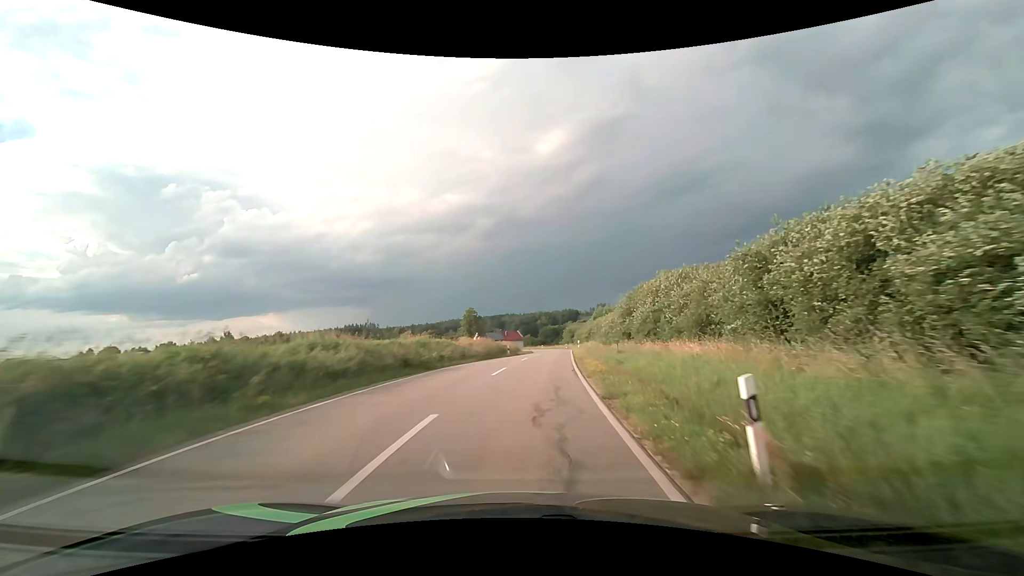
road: tertiary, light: Day
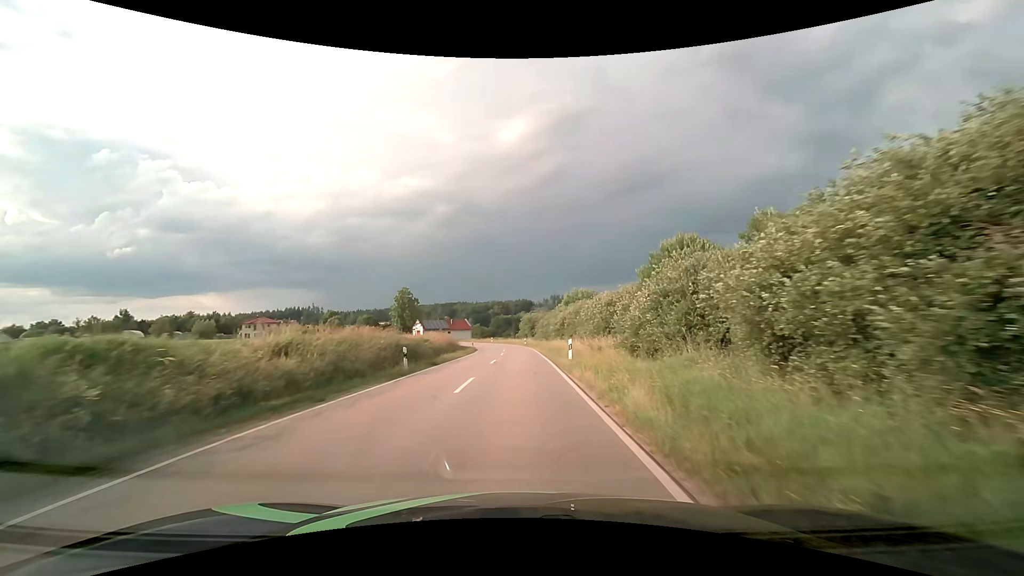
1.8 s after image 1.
(+1.7, +28.7) m; +5°
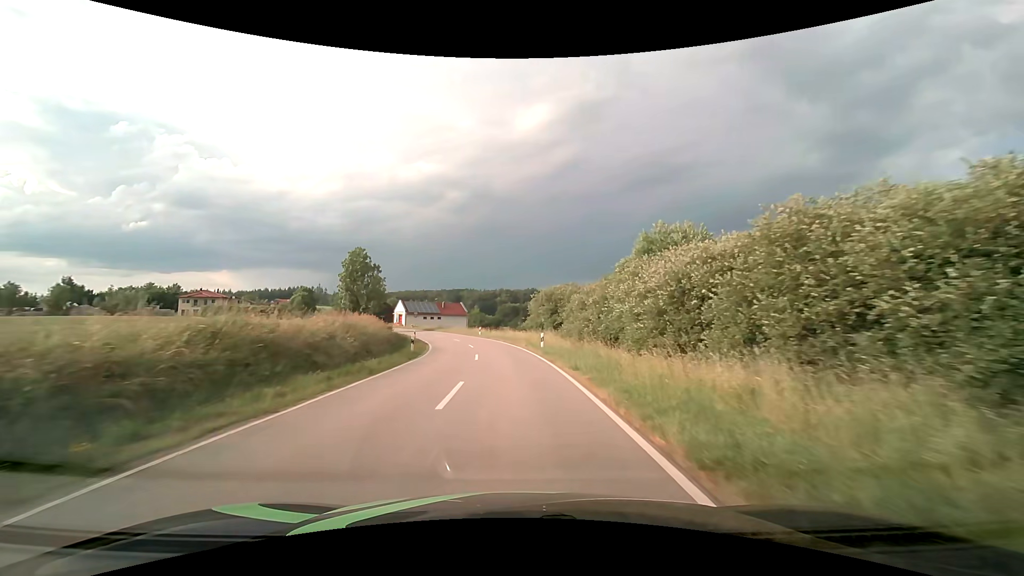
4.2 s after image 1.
(+0.4, +39.5) m; 0°
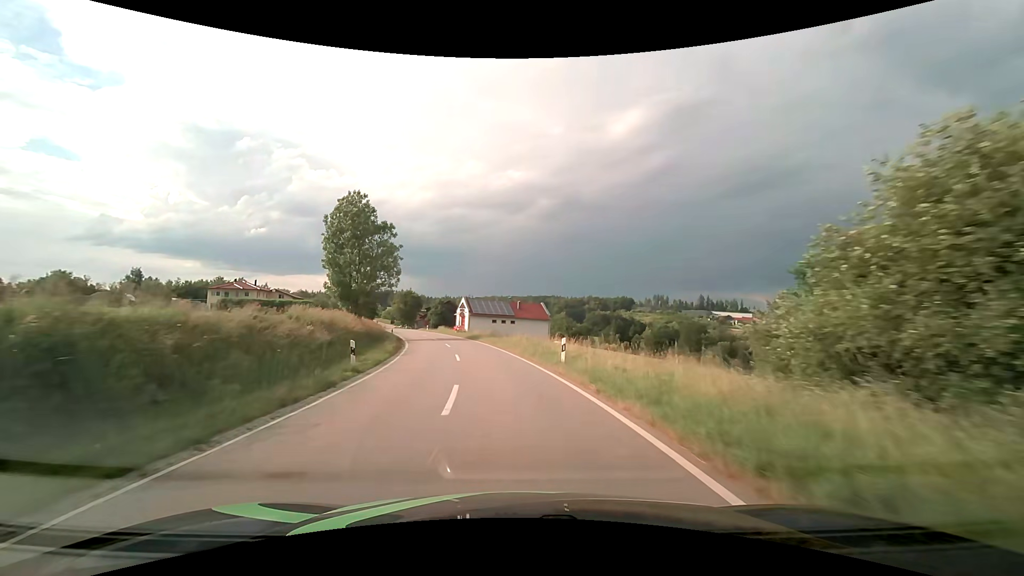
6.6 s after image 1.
(-2.3, +36.6) m; -10°
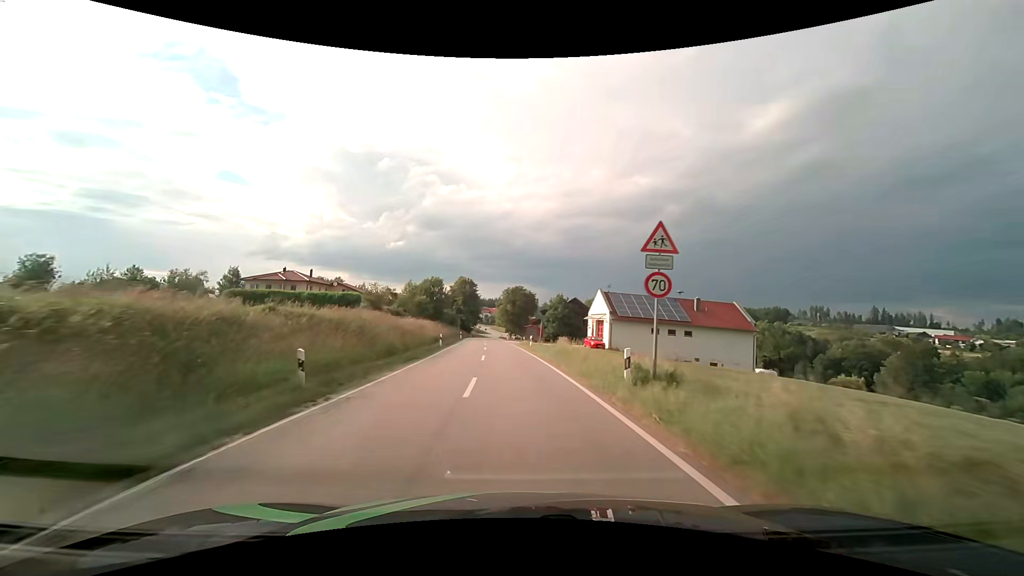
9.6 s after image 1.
(-6.2, +46.3) m; -14°
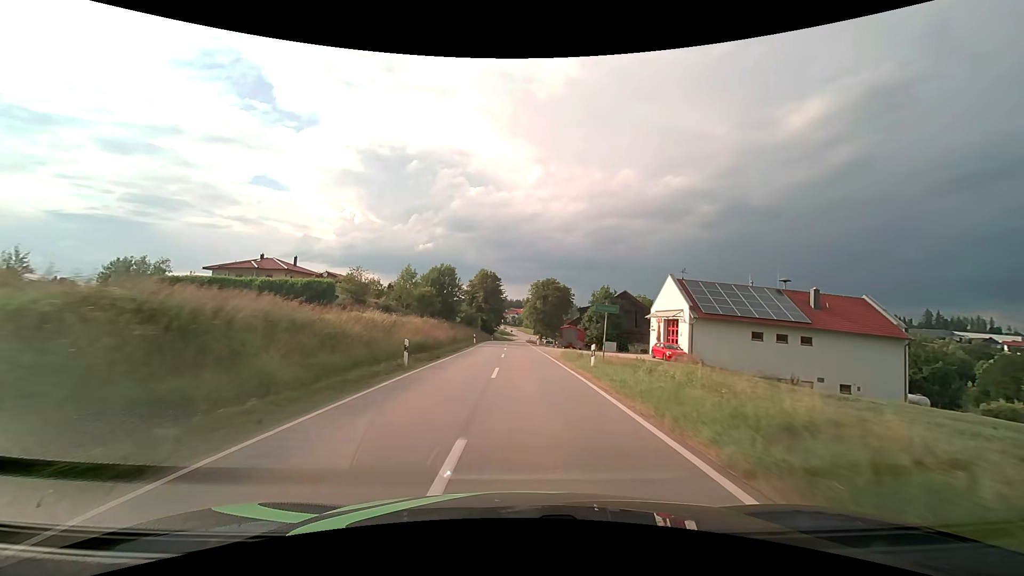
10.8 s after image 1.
(-0.6, +19.9) m; -3°
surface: asphalt
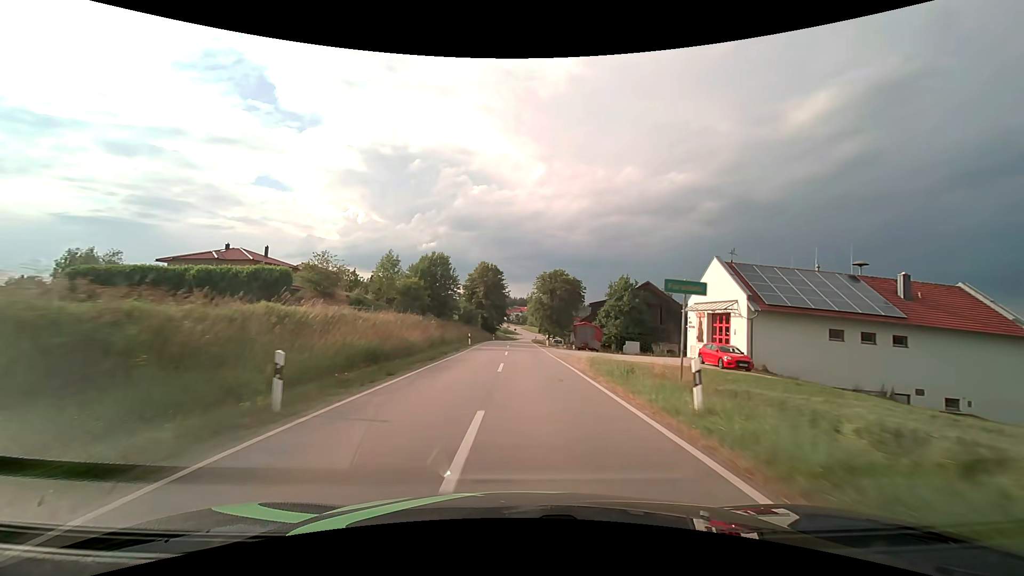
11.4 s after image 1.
(0.0, +10.2) m; 0°
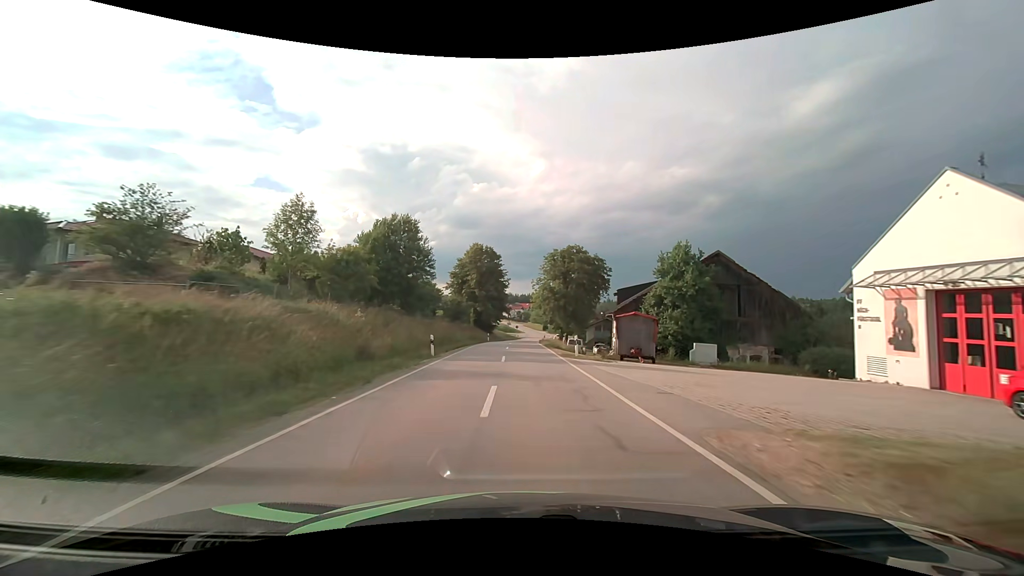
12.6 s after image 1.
(-0.1, +20.5) m; 0°
(0, +10) (0, +20) (0, +30) (0, +40) (+1, +50) (+1, +60) (+2, +70) (+2, +80) (+3, +90) (+4, +100) m
